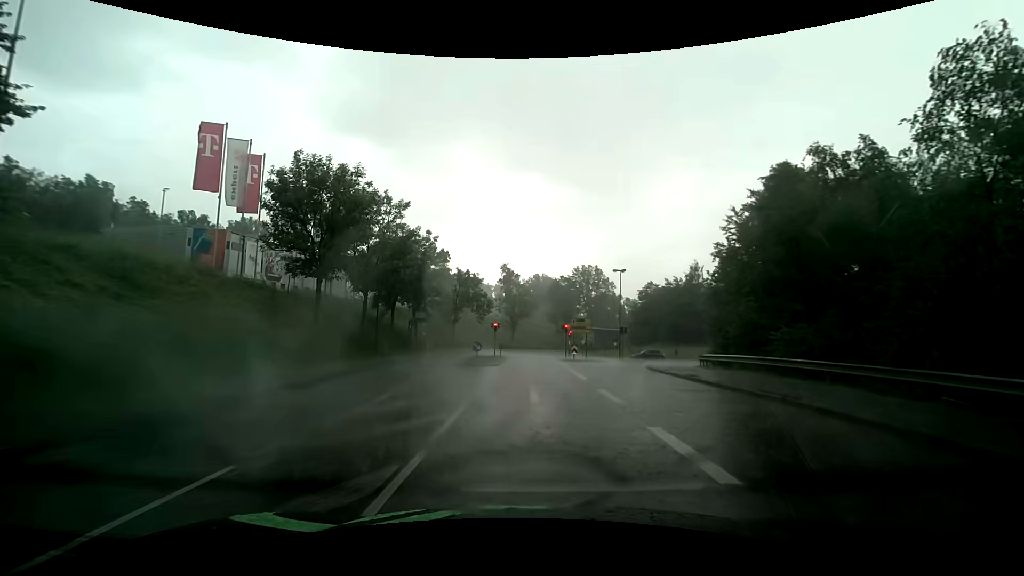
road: tertiary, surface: asphalt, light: Day
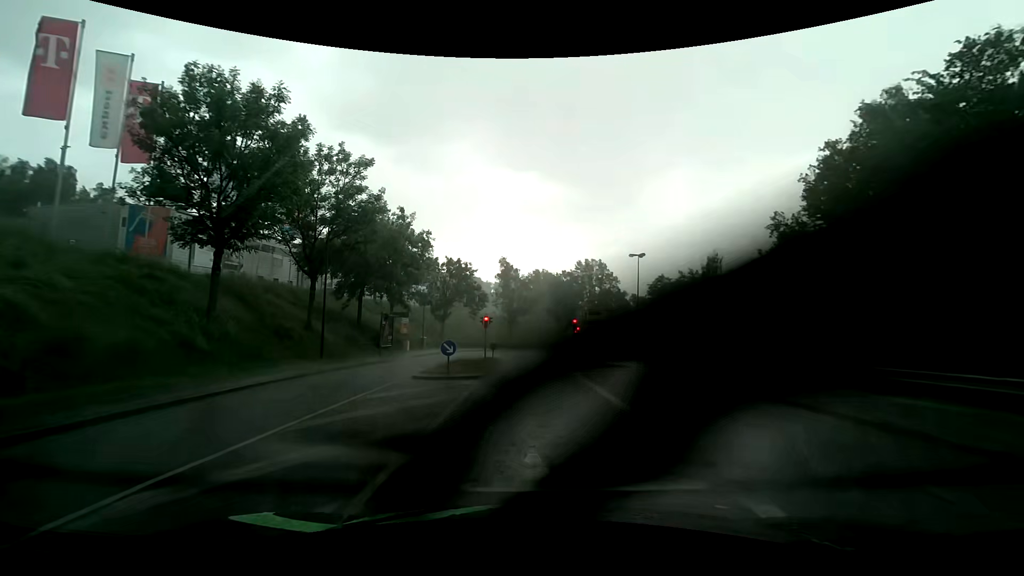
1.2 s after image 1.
(-0.1, +9.5) m; 0°
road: primary_link
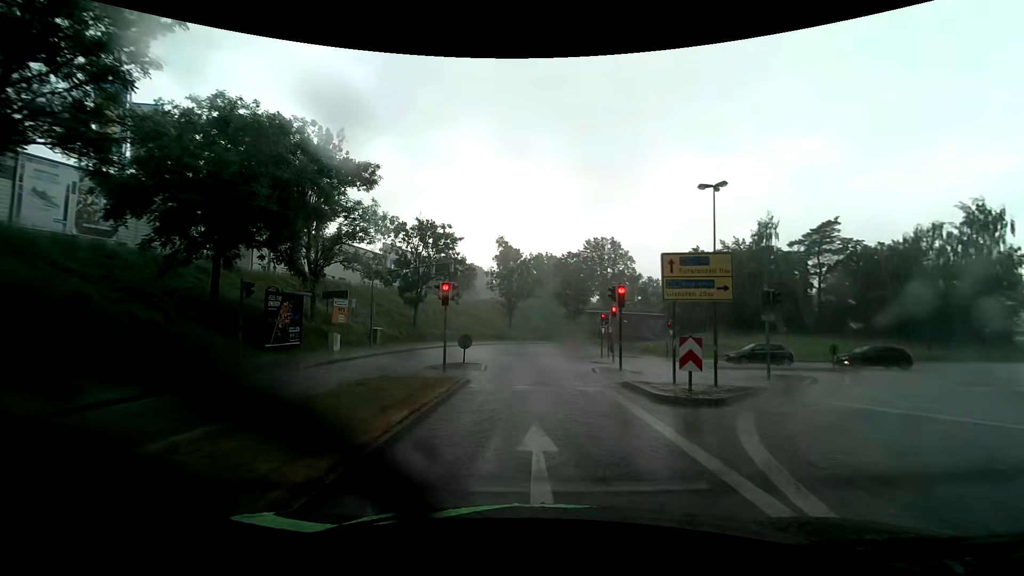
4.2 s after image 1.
(0.0, +18.6) m; -1°
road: tertiary
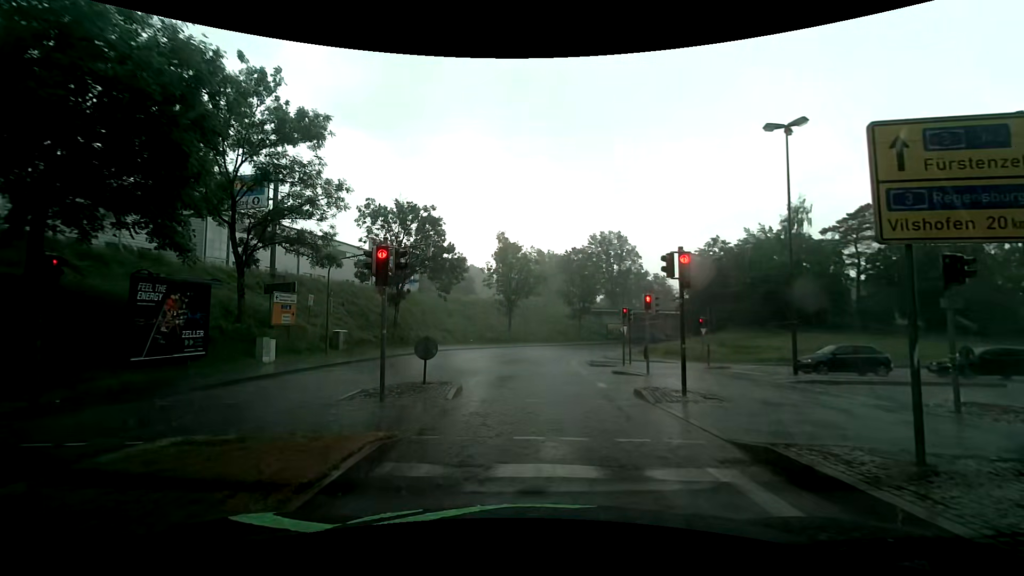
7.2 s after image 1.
(+0.1, +7.8) m; 0°
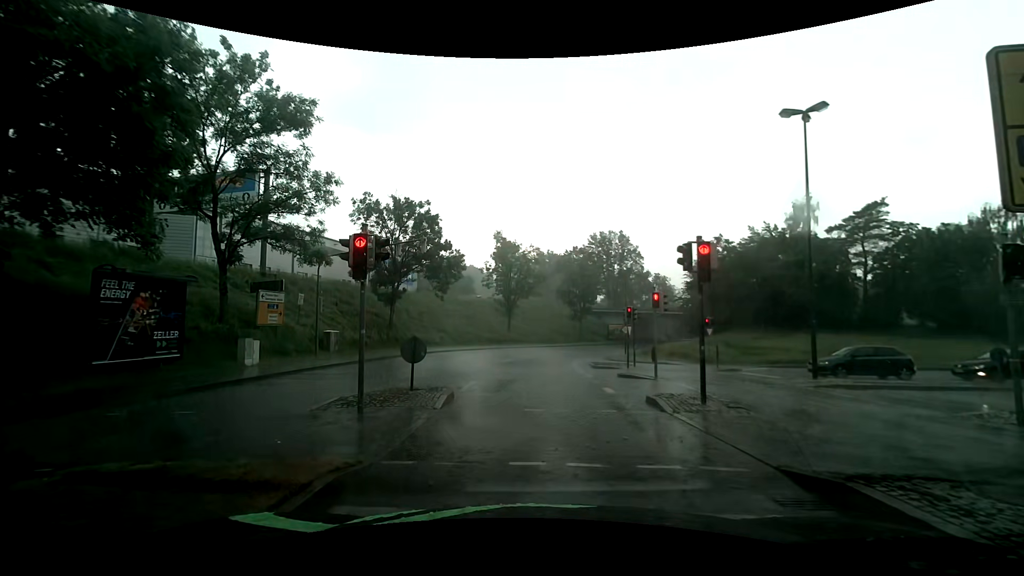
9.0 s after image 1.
(0.0, +1.3) m; 0°
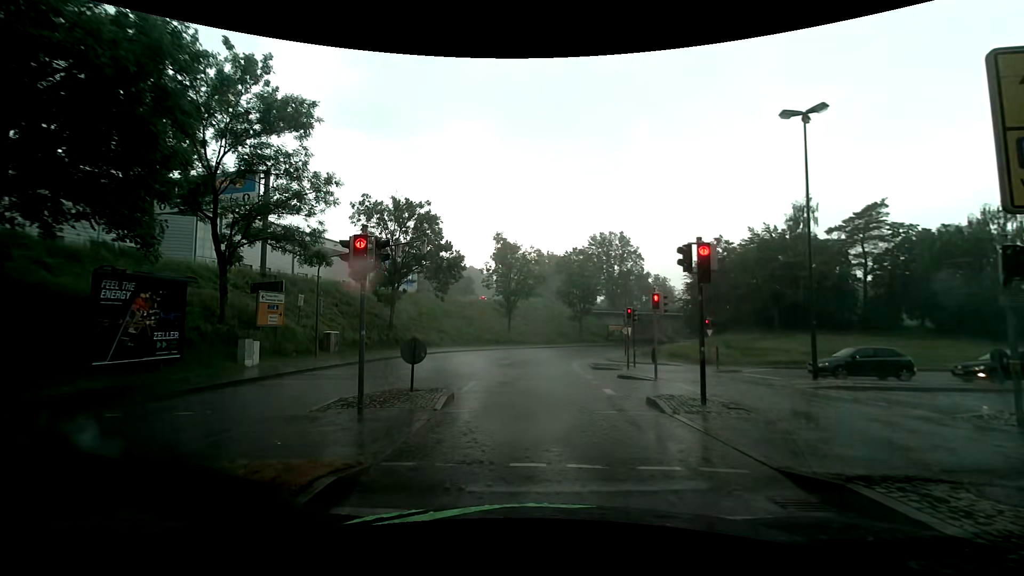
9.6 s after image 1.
(0.0, 0.0) m; 0°
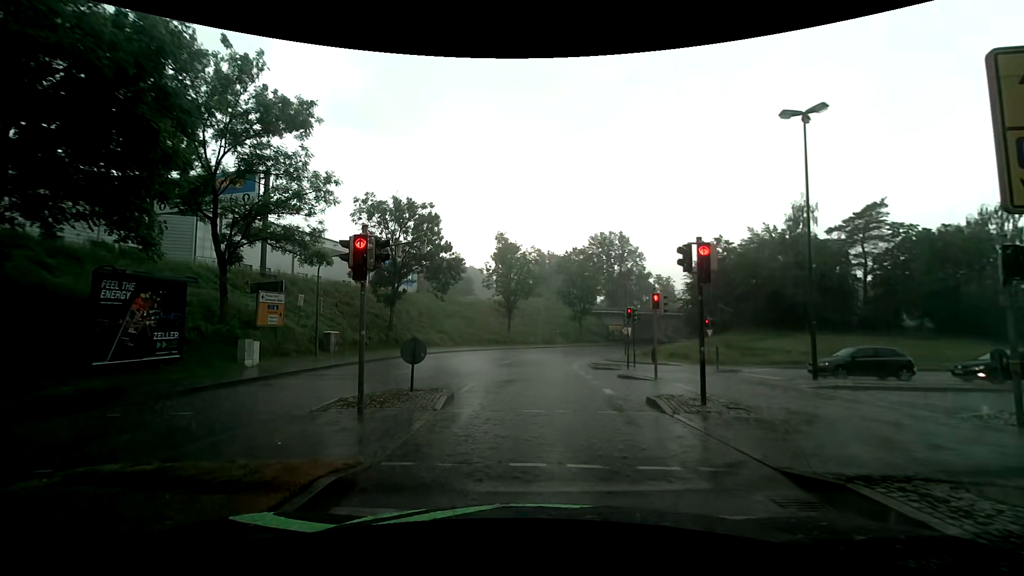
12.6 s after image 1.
(0.0, 0.0) m; 0°
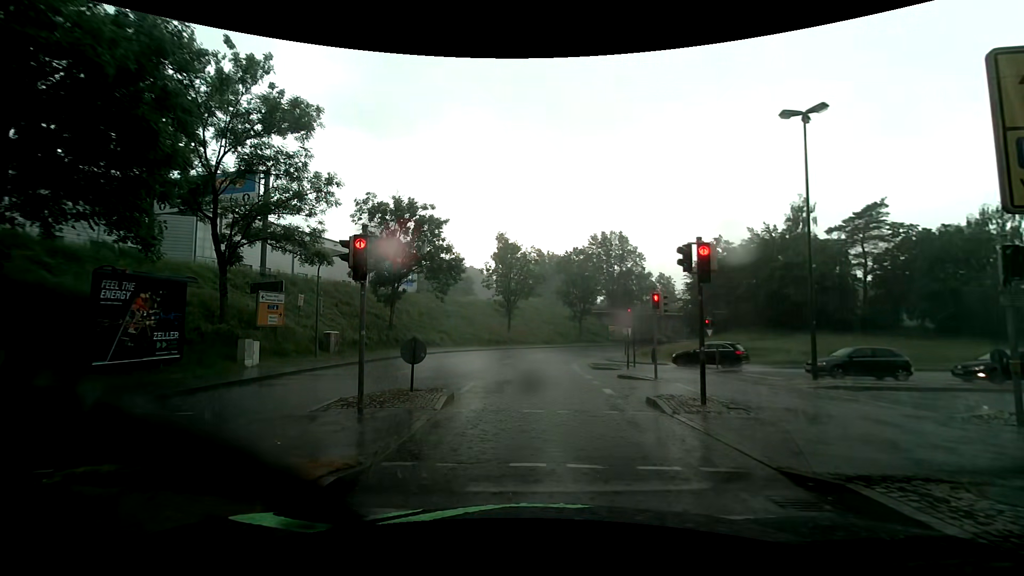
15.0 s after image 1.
(0.0, 0.0) m; 0°
(0, +10) (0, +20) (+1, +30) (+2, +40) (+4, +50) (+7, +59) (+11, +68) (+17, +77) (+23, +85) (+29, +92) m
